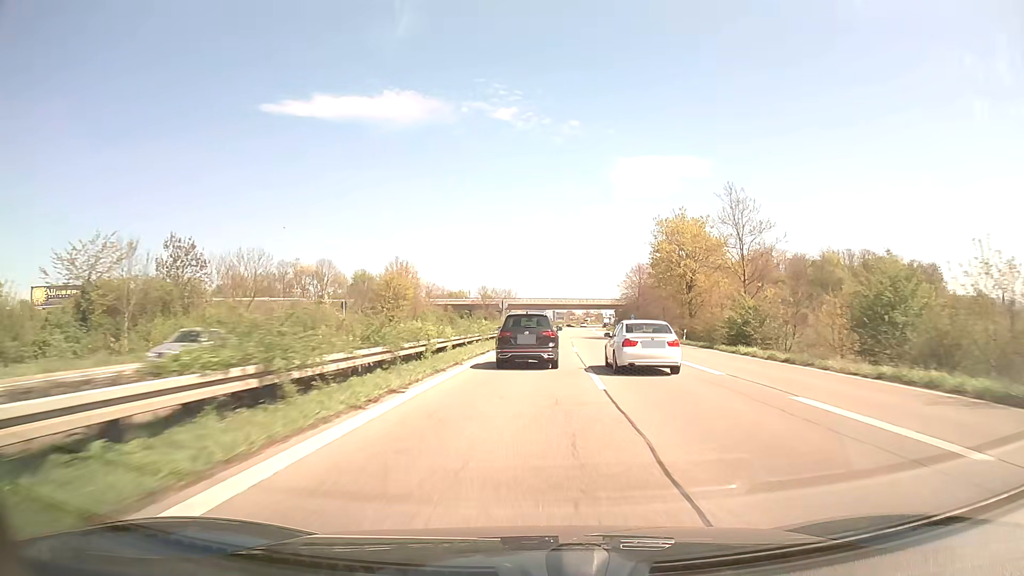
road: trunk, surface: asphalt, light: Day
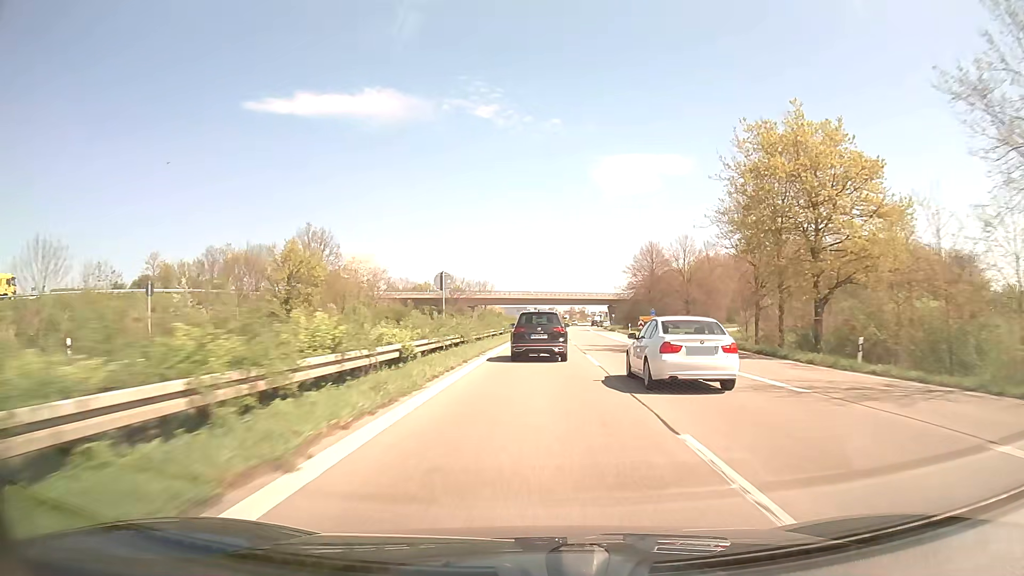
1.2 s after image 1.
(+0.4, +30.0) m; +2°
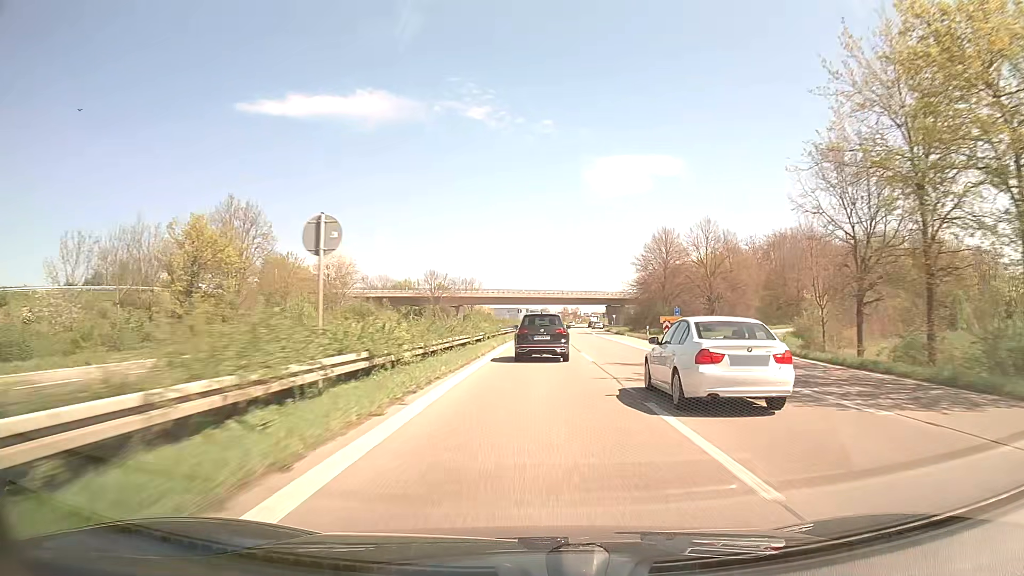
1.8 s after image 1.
(+0.1, +15.2) m; +1°
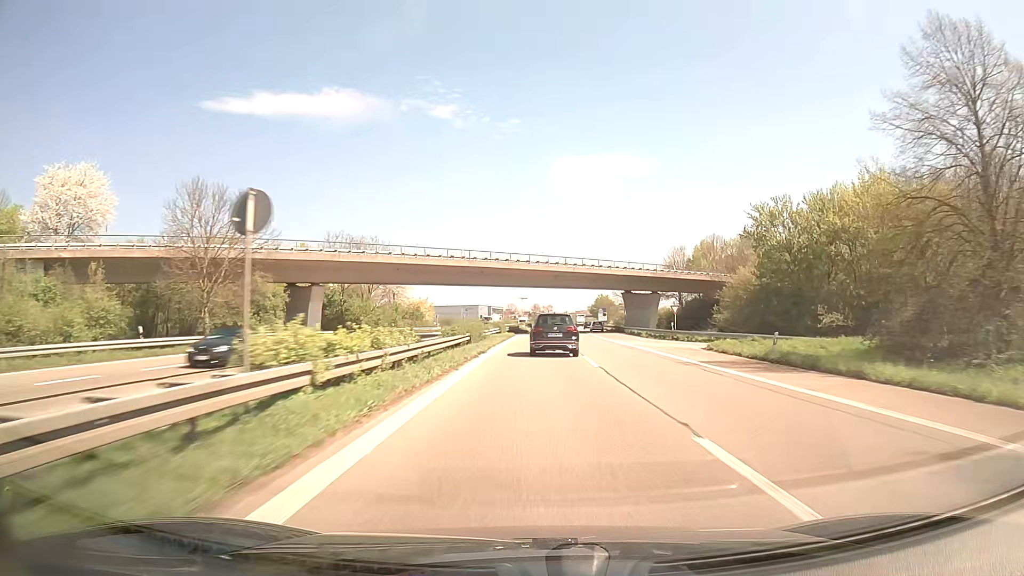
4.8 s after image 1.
(+1.6, +76.1) m; +3°
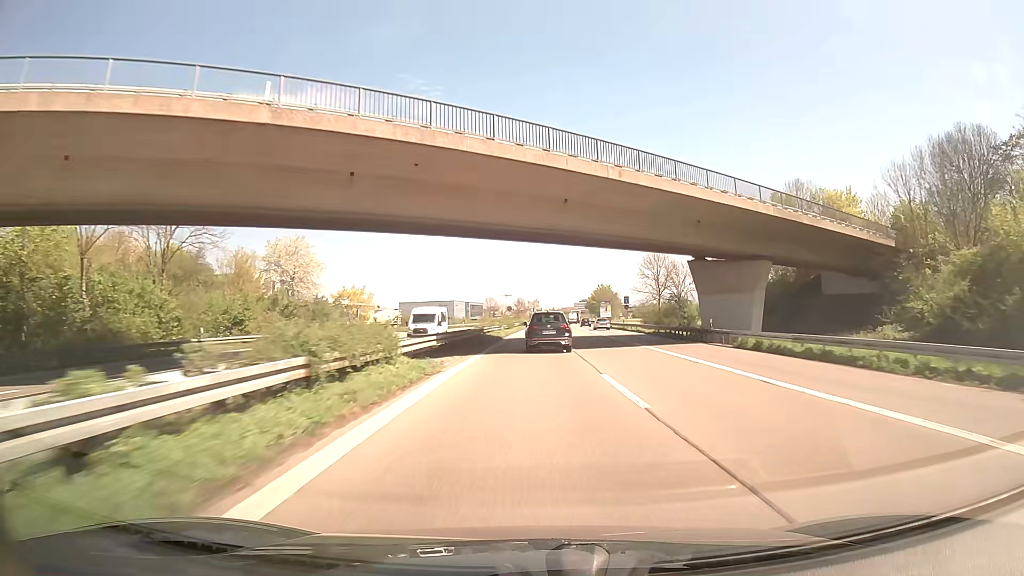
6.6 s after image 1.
(+0.5, +45.5) m; +1°
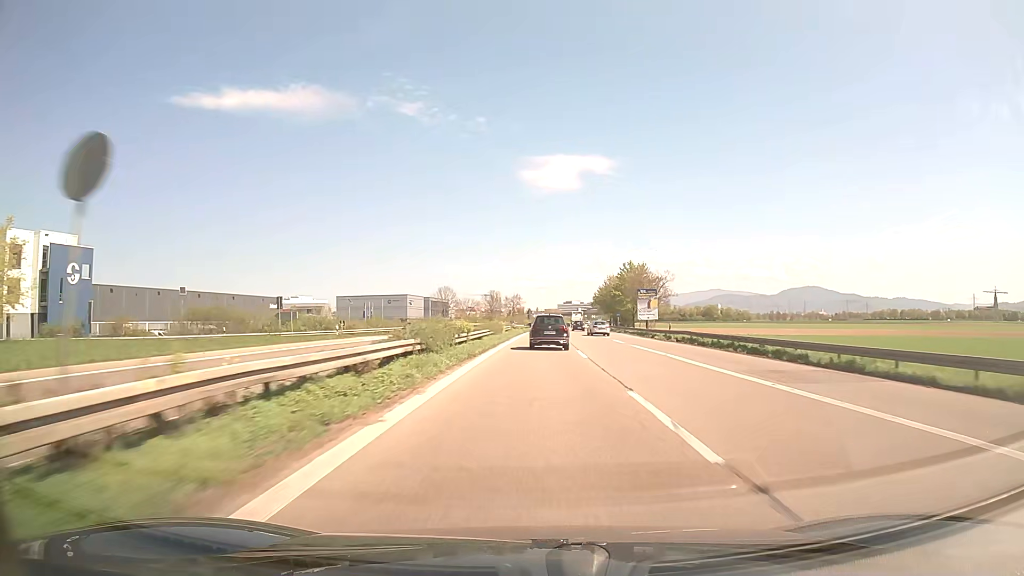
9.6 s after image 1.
(+1.0, +76.0) m; +1°
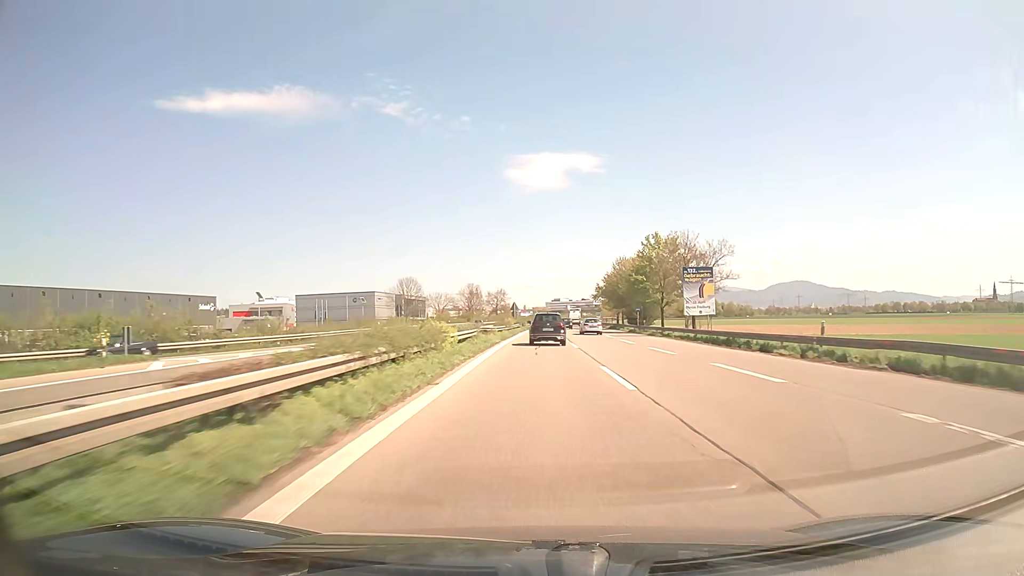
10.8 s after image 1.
(+0.3, +30.5) m; +1°
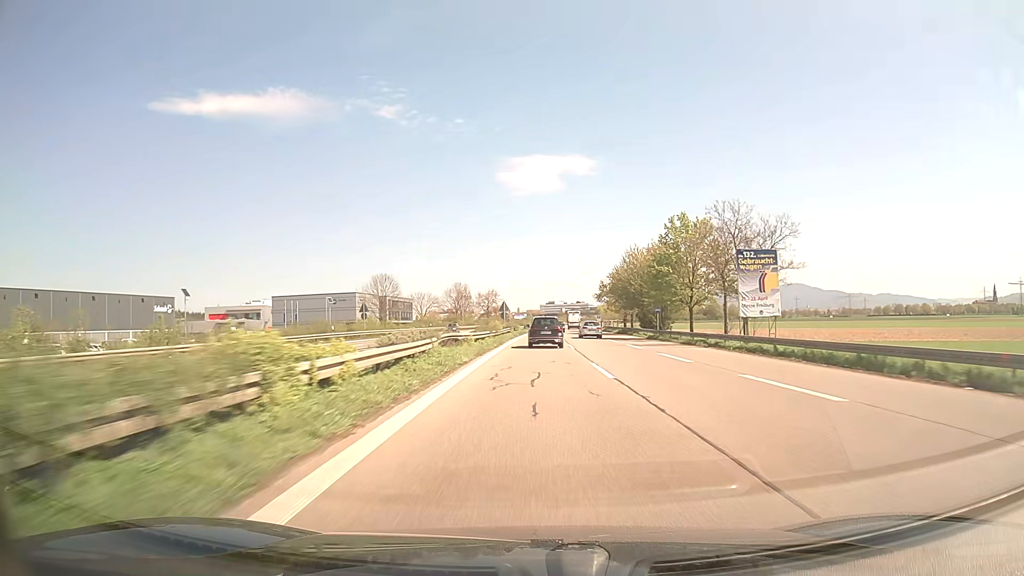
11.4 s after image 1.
(+0.1, +15.3) m; 0°
(0, +10) (0, +20) (0, +30) (0, +40) (+1, +50) (+1, +60) (+1, +70) (+2, +80) (+2, +90) (+3, +100) m
